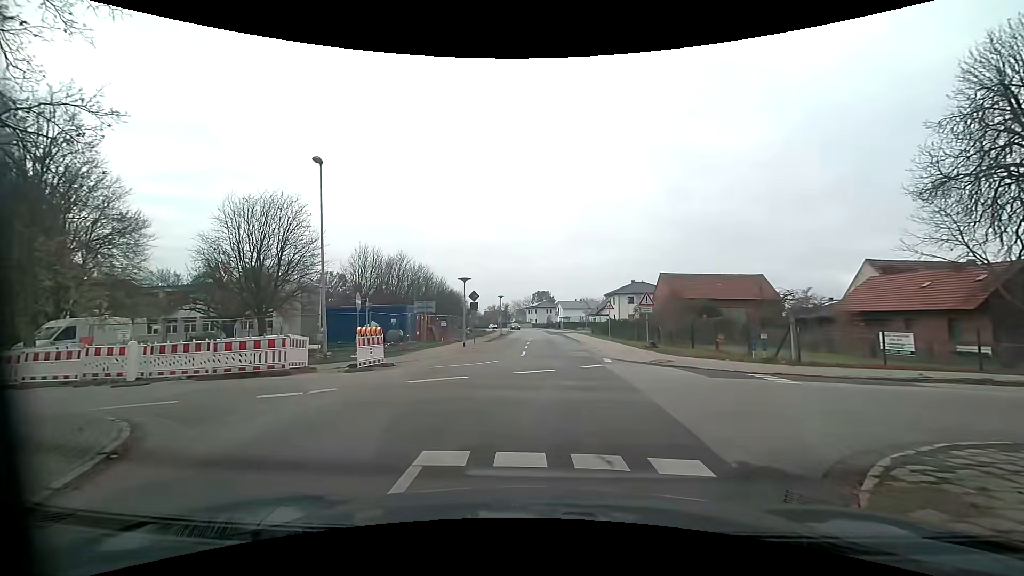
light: Day
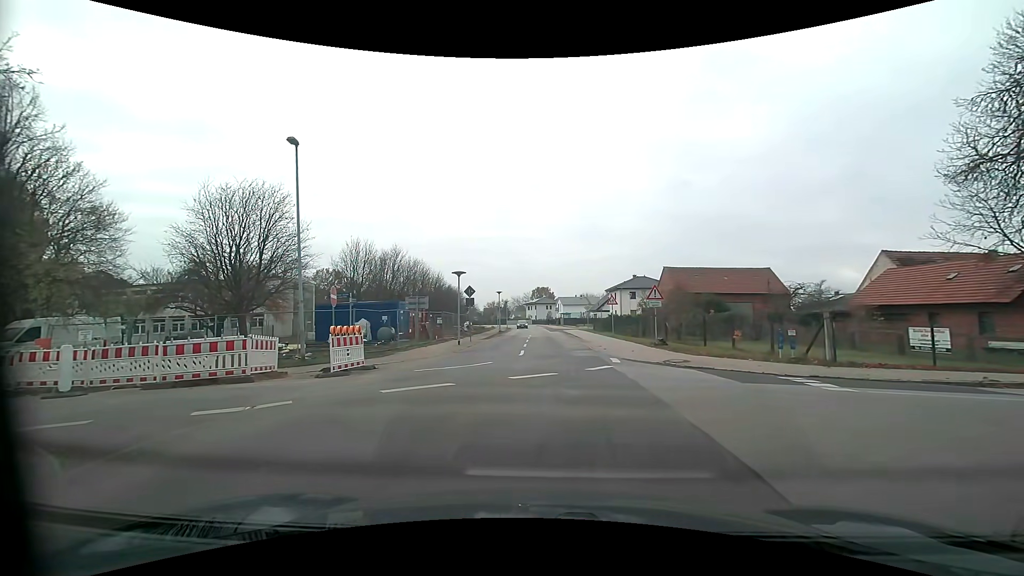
(0.0, +1.6) m; +1°
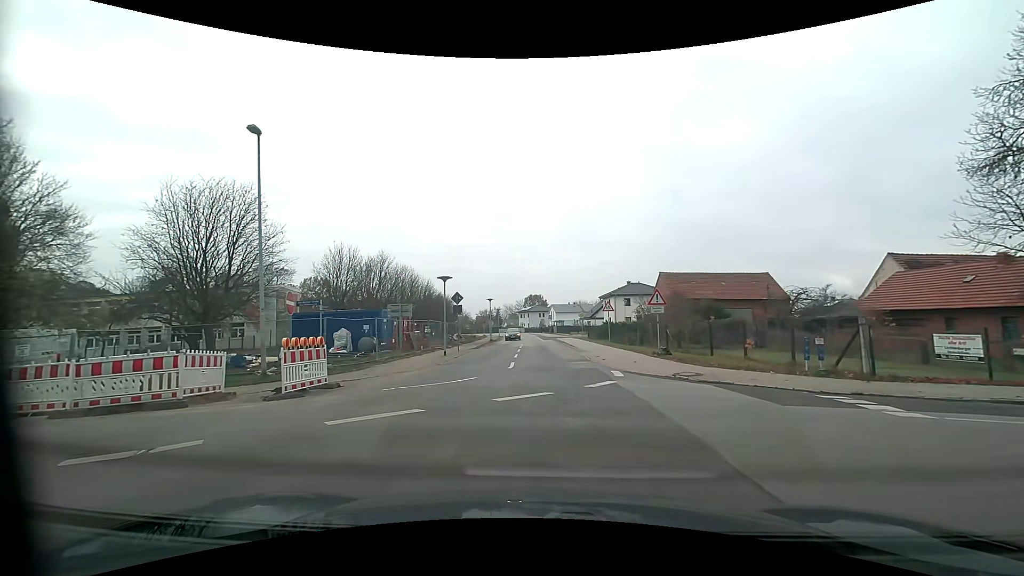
(0.0, +2.4) m; +1°
(0, +10) (0, +20) (0, +30) (-1, +40) (-1, +50) (-1, +60) (-2, +70) (-2, +80) (-3, +90) (-4, +100) m
